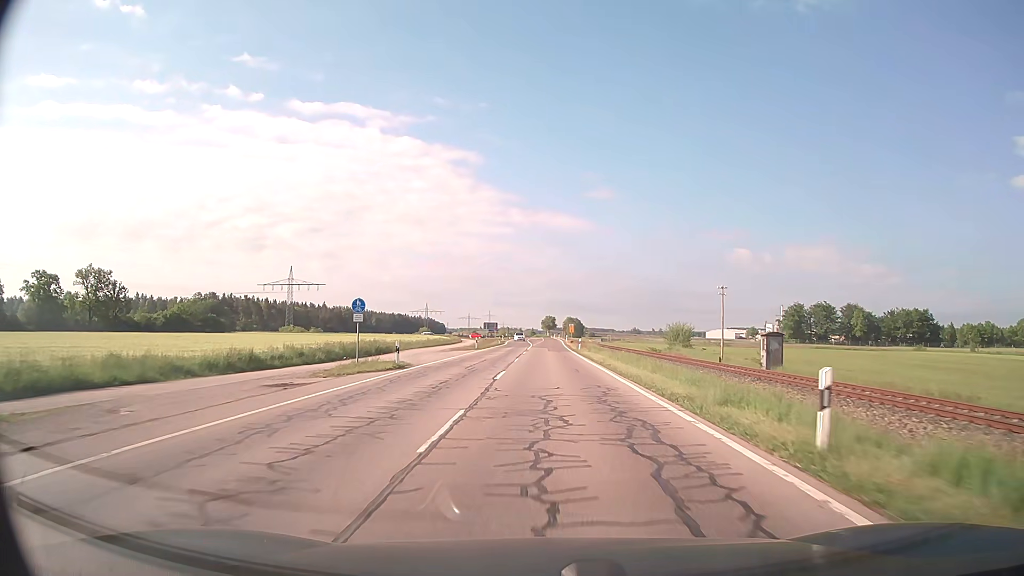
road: secondary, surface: asphalt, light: Day
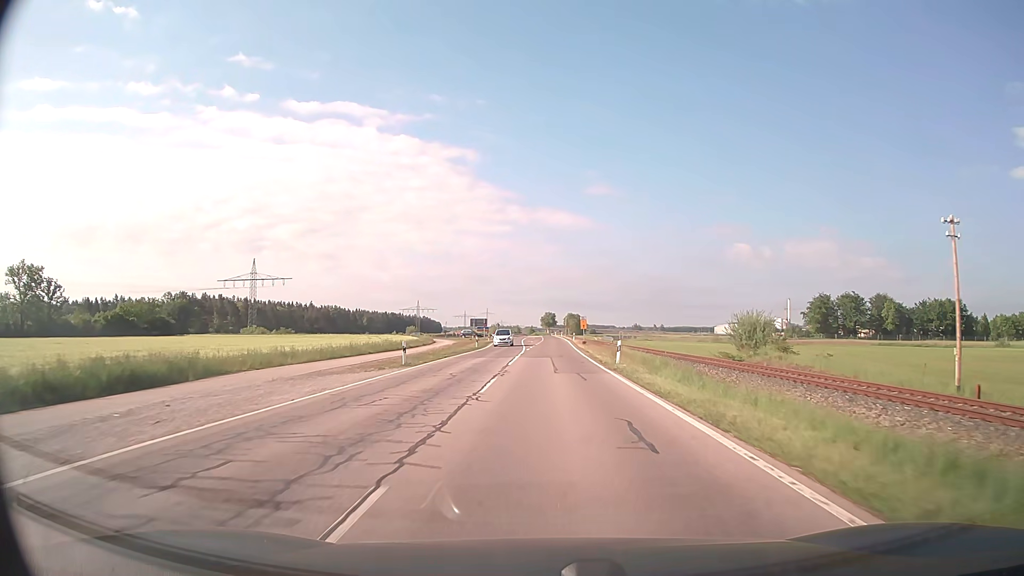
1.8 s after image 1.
(0.0, +29.9) m; 0°
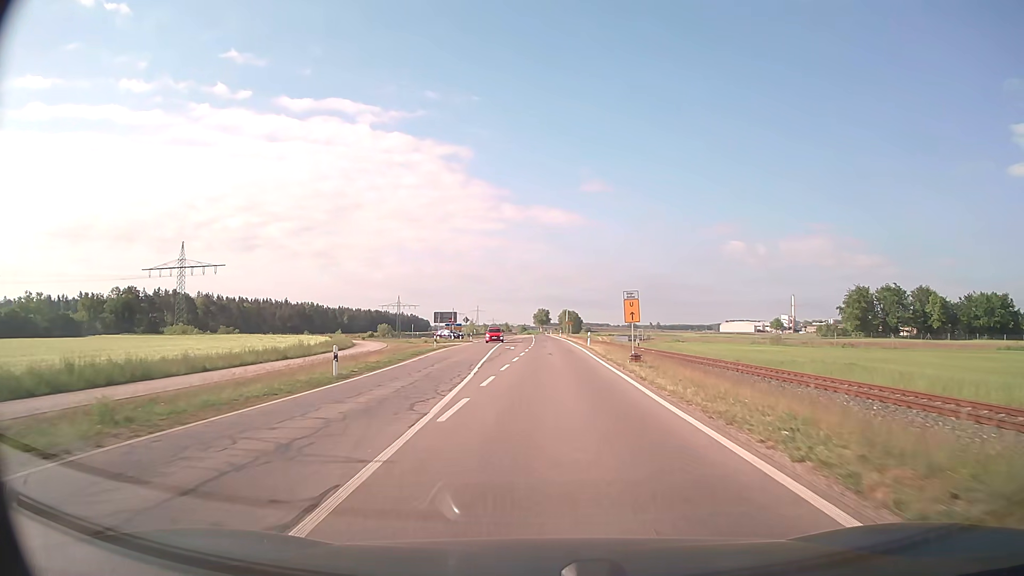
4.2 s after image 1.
(+0.1, +39.8) m; 0°
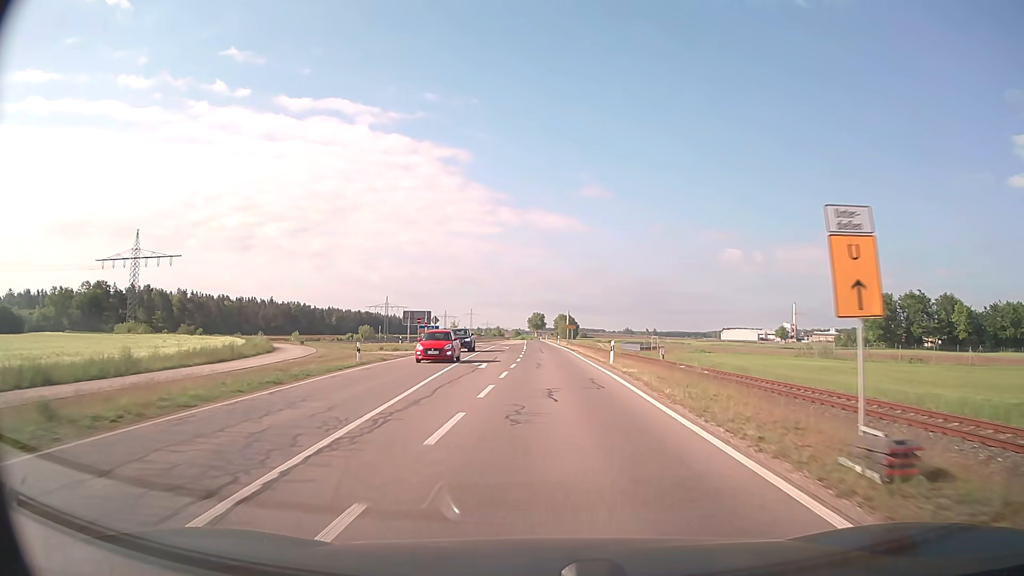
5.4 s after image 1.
(+0.1, +19.7) m; +1°
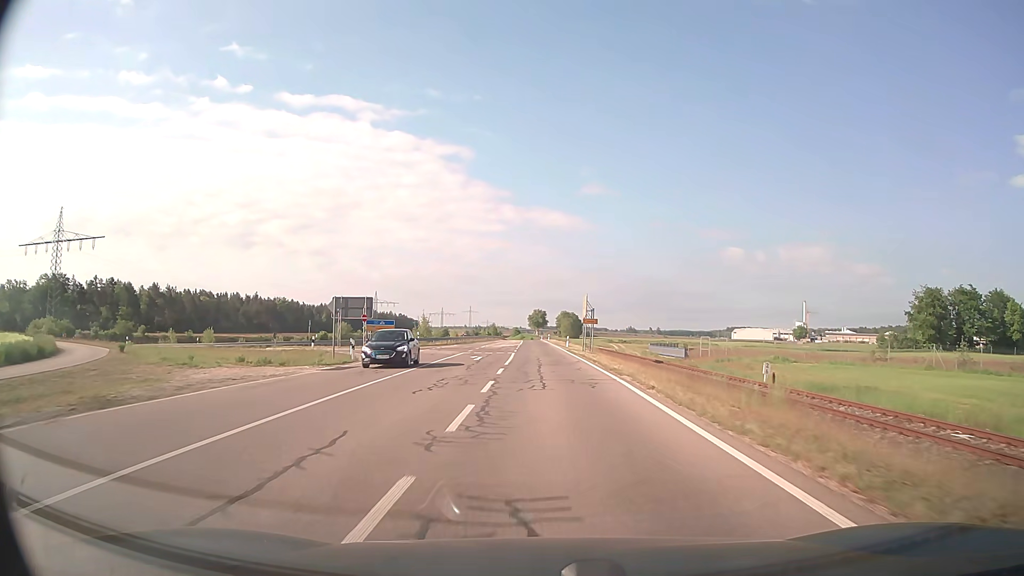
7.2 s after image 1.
(0.0, +29.1) m; 0°
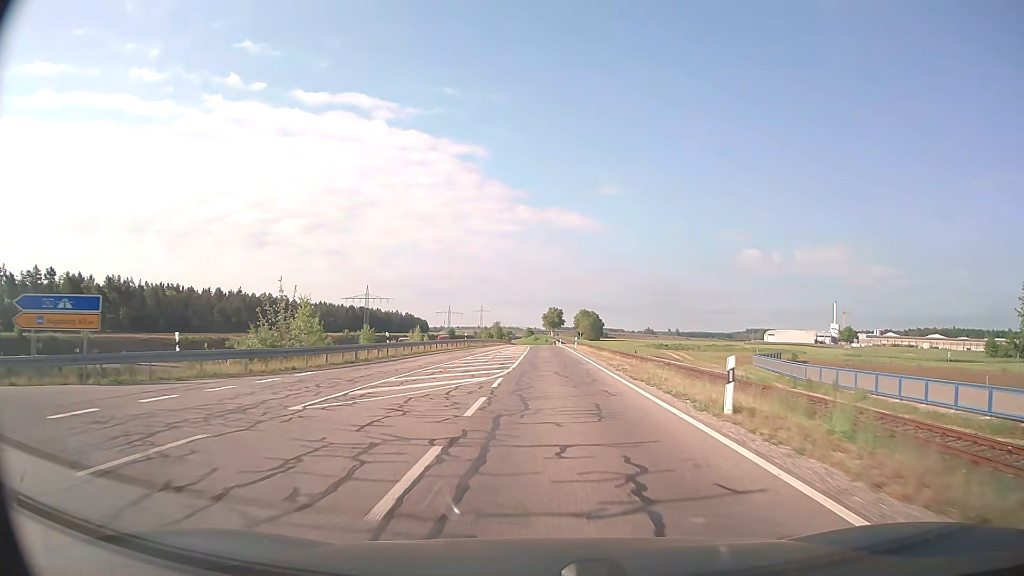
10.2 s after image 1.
(-0.7, +47.6) m; -1°
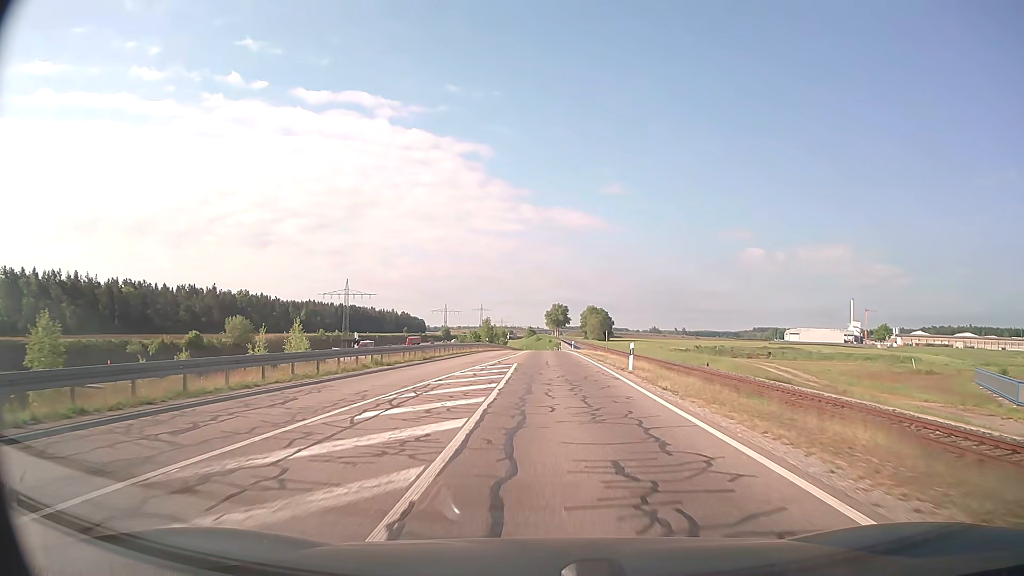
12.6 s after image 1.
(0.0, +37.5) m; 0°
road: trunk_link
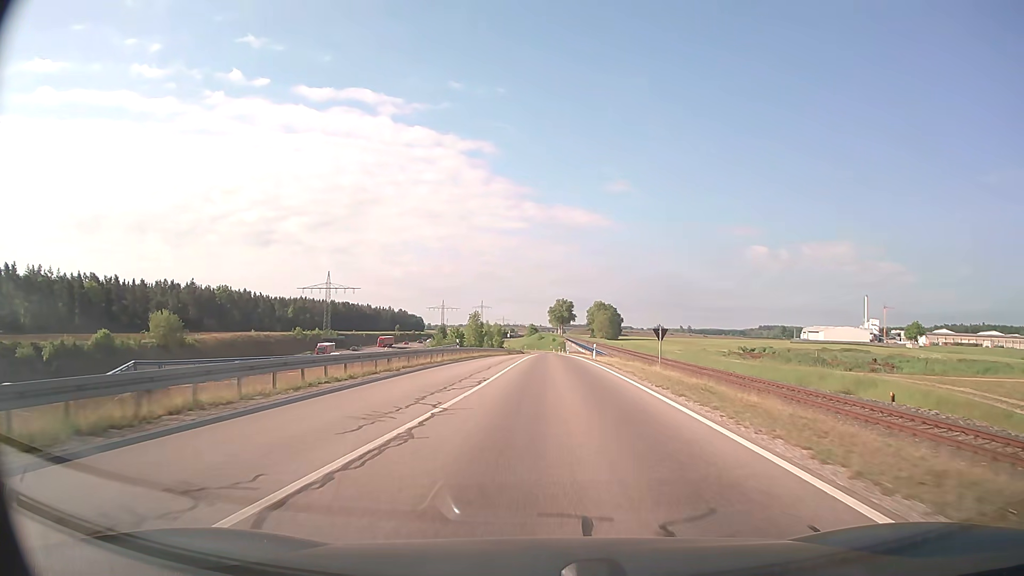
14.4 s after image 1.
(-0.1, +27.9) m; 0°
(0, +10) (0, +20) (0, +30) (0, +40) (0, +50) (0, +60) (0, +70) (+1, +80) (+1, +90) (+1, +100) m
